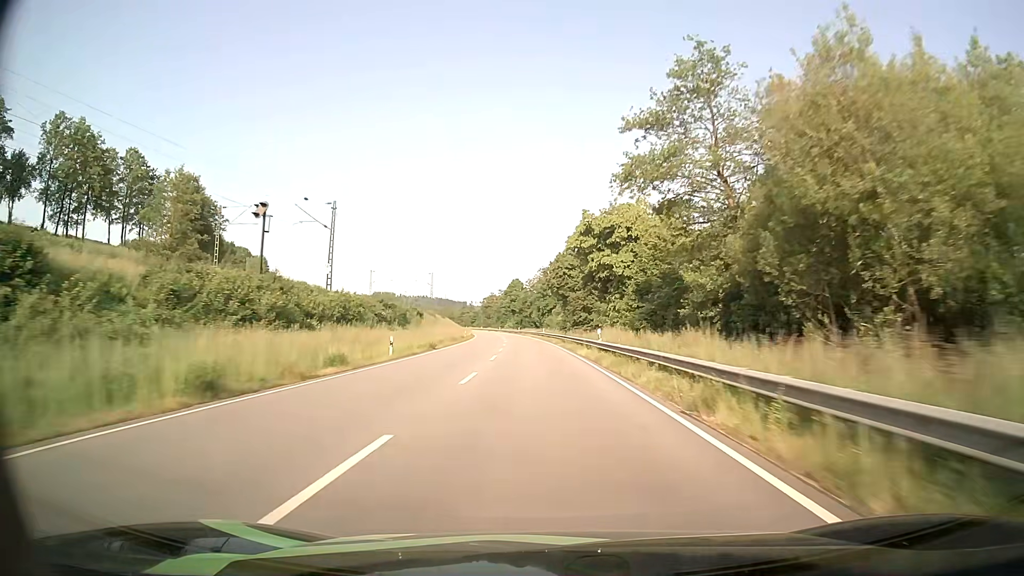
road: primary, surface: asphalt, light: Day
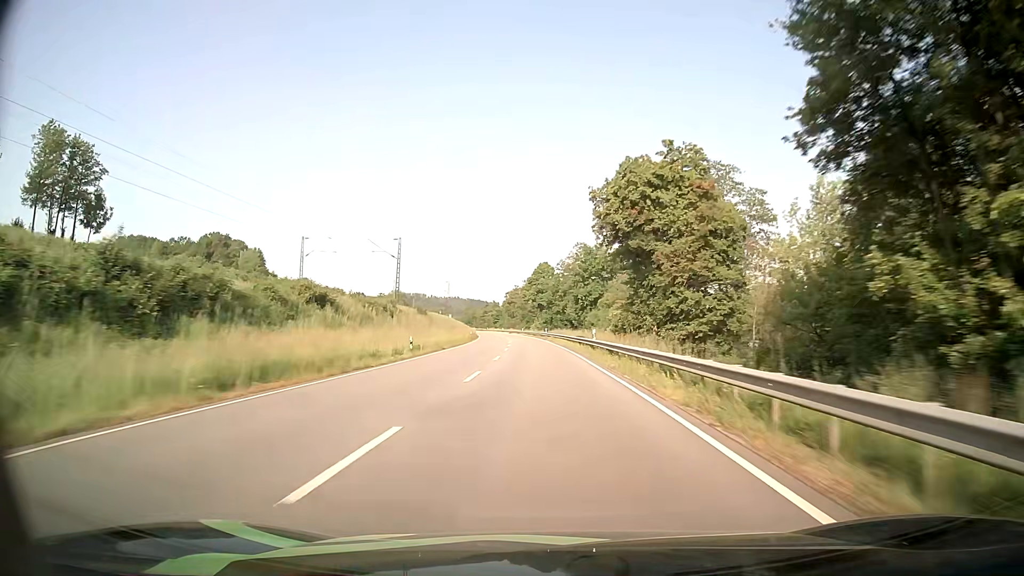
(-1.3, +47.8) m; -3°
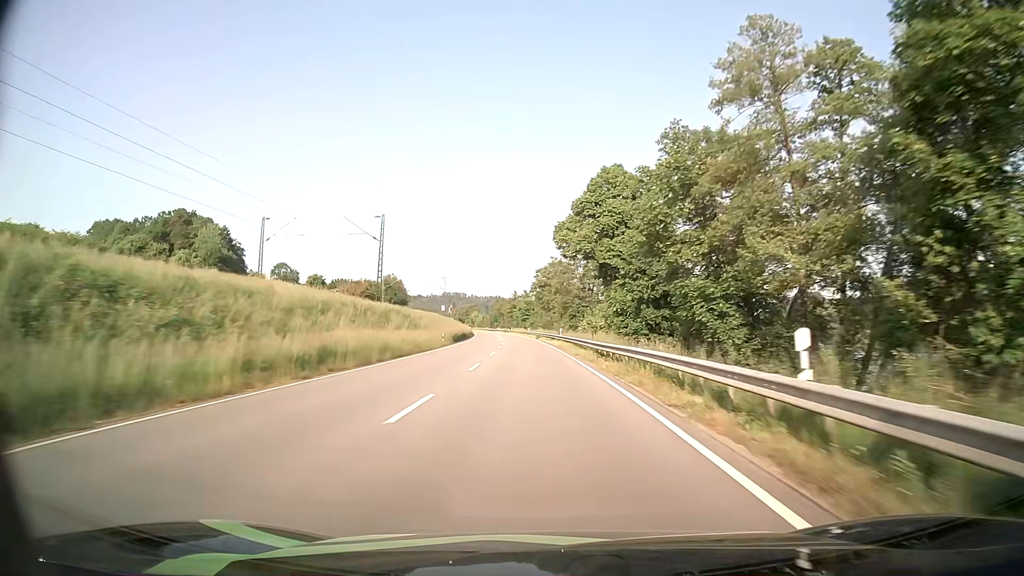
(-2.5, +80.3) m; -4°
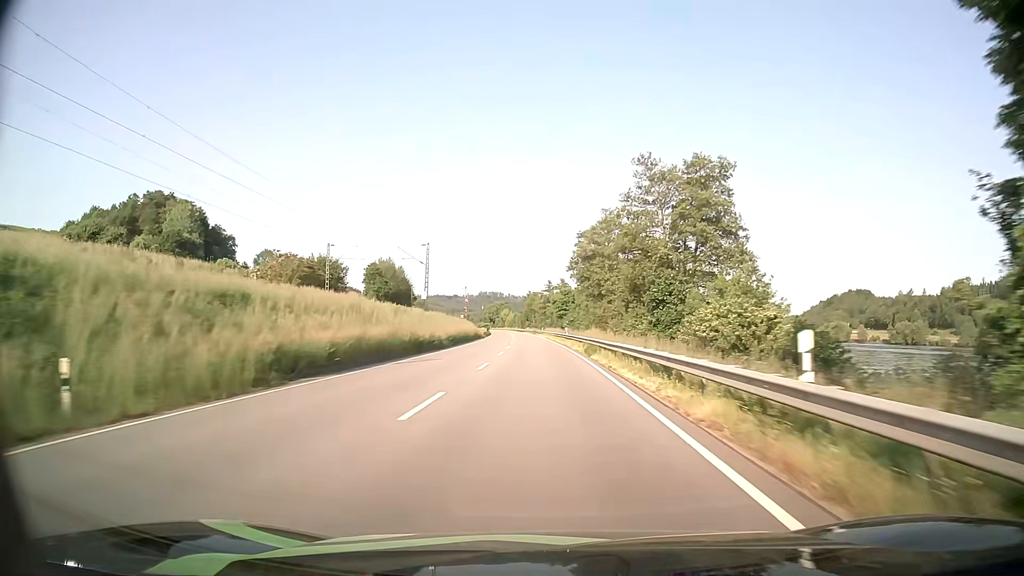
(-1.4, +48.2) m; -3°
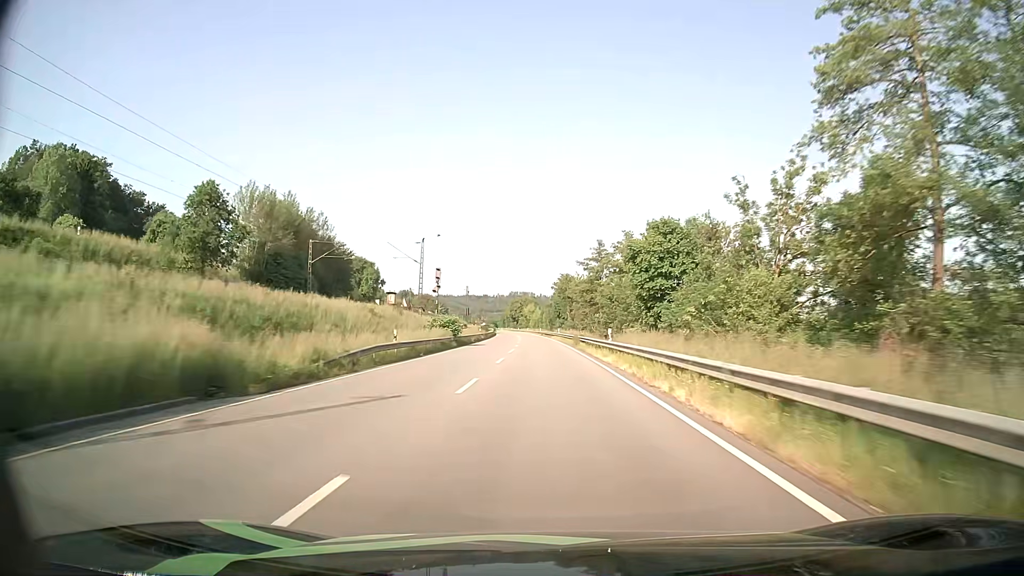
(-2.3, +80.5) m; -3°
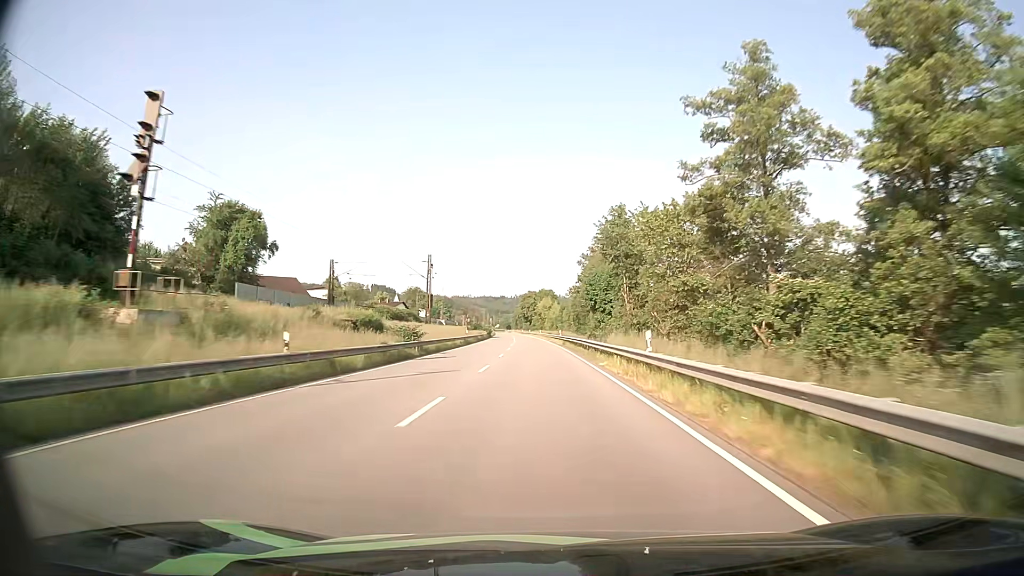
(-1.1, +65.3) m; -2°
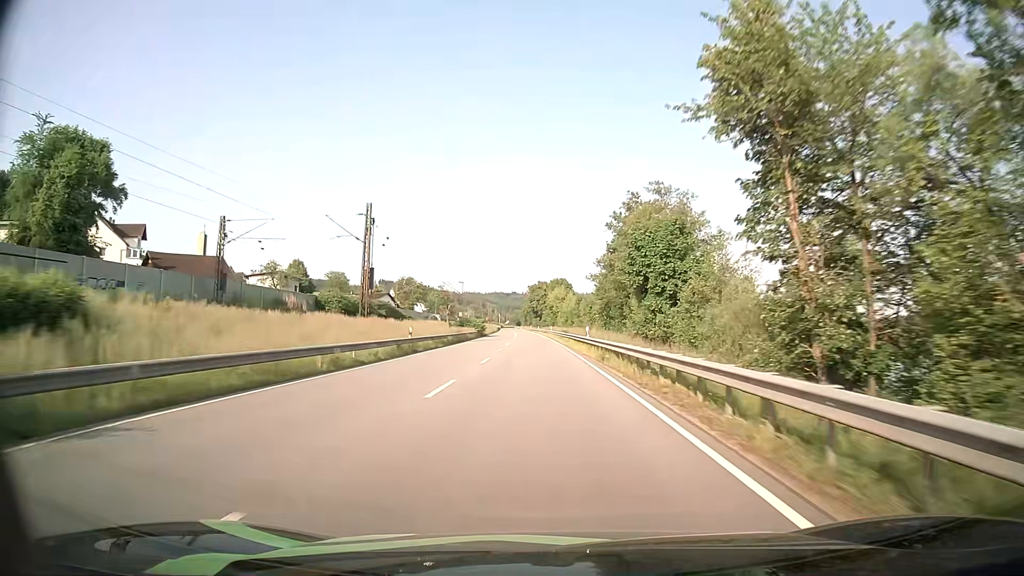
(-0.2, +33.1) m; -1°
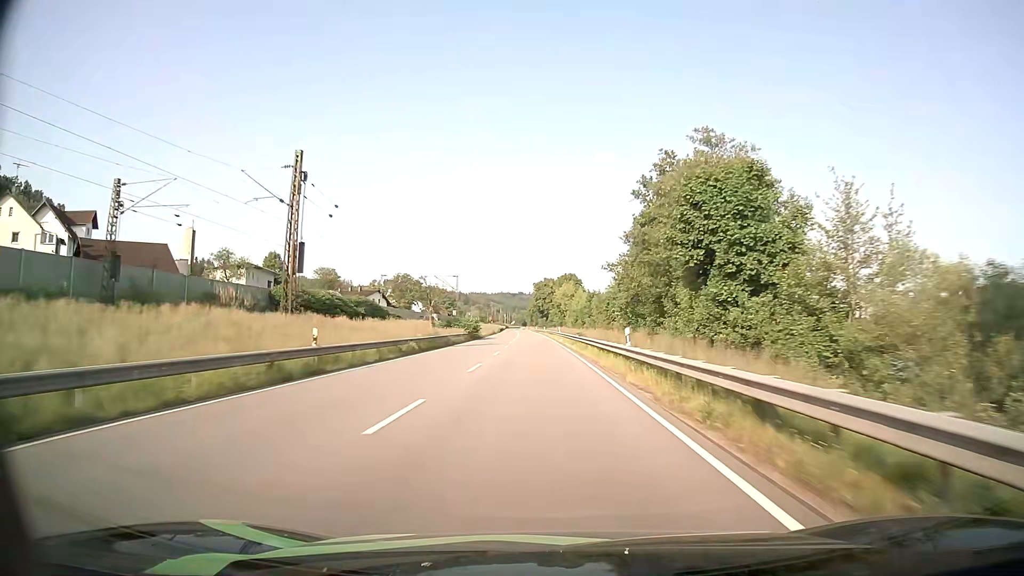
(-0.1, +16.3) m; -1°
(0, +10) (0, +20) (0, +30) (0, +40) (-1, +50) (-1, +60) (-1, +70) (-1, +80) (-2, +90) (-2, +100) m
